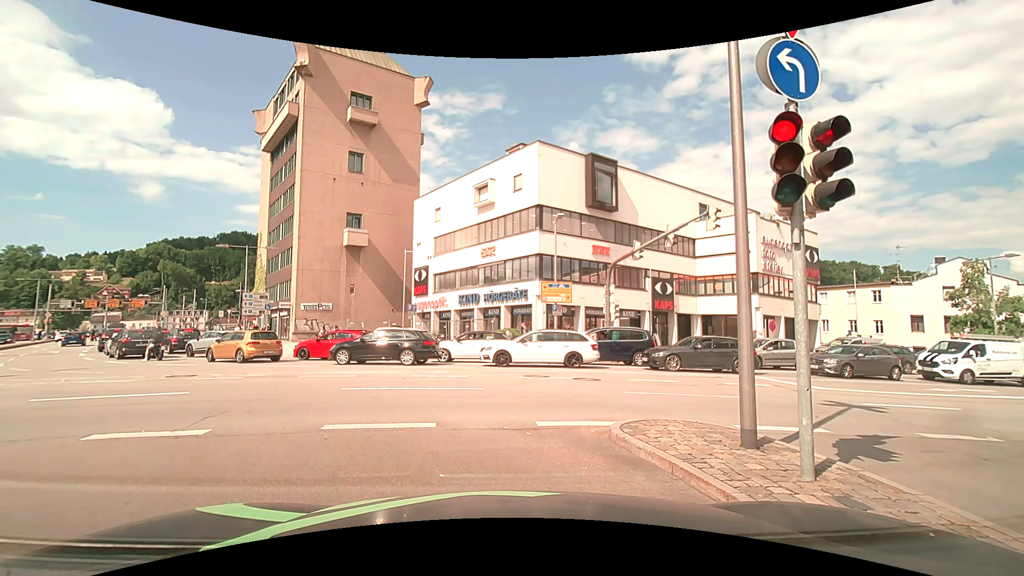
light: Day
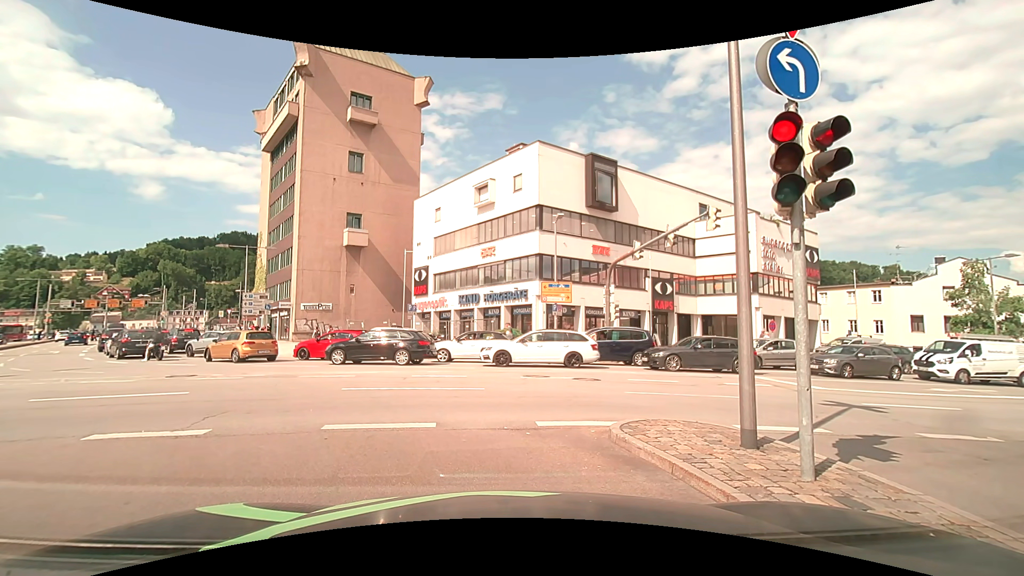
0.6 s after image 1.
(0.0, 0.0) m; 0°
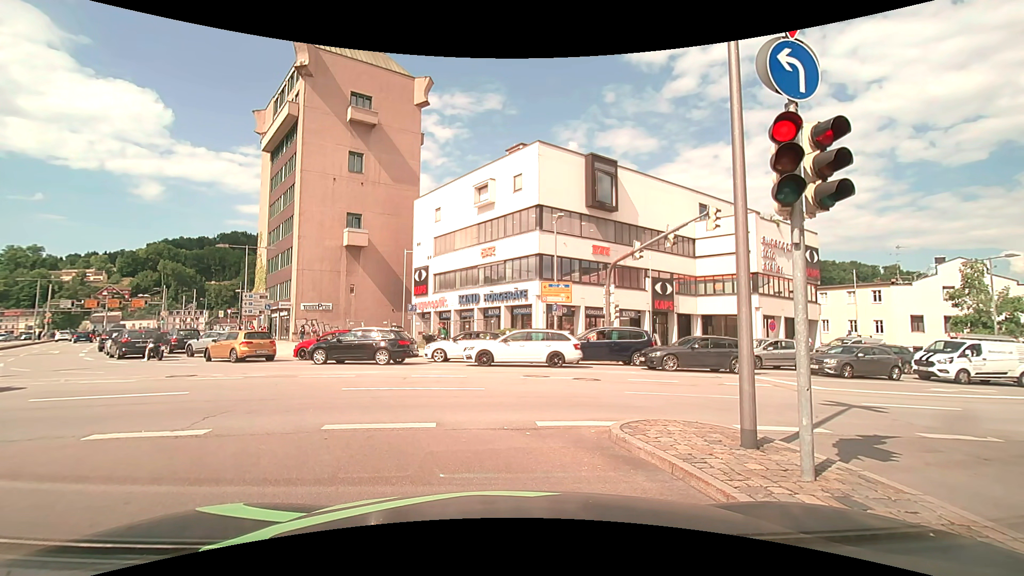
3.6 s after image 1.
(0.0, 0.0) m; 0°
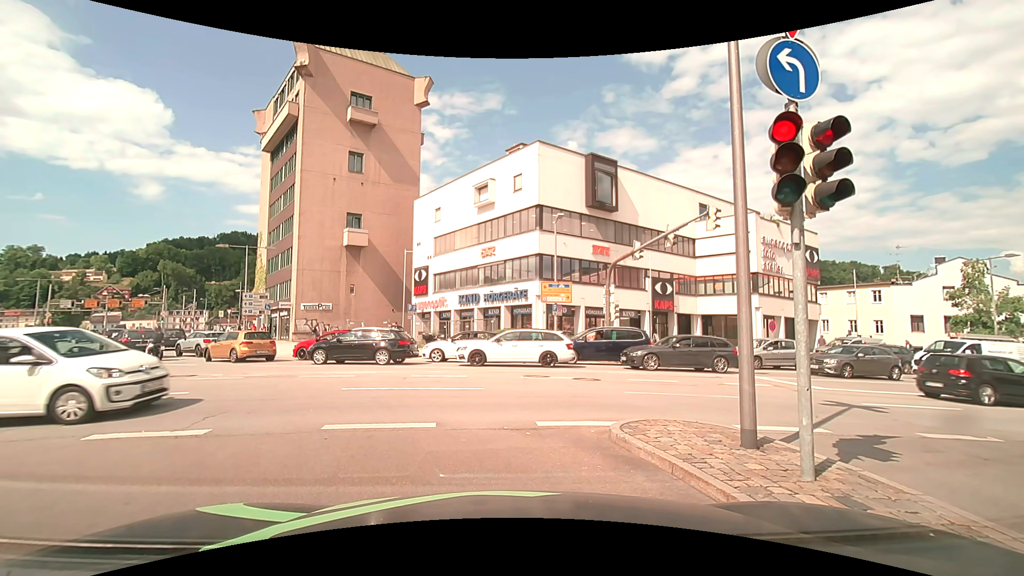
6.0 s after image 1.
(0.0, 0.0) m; 0°
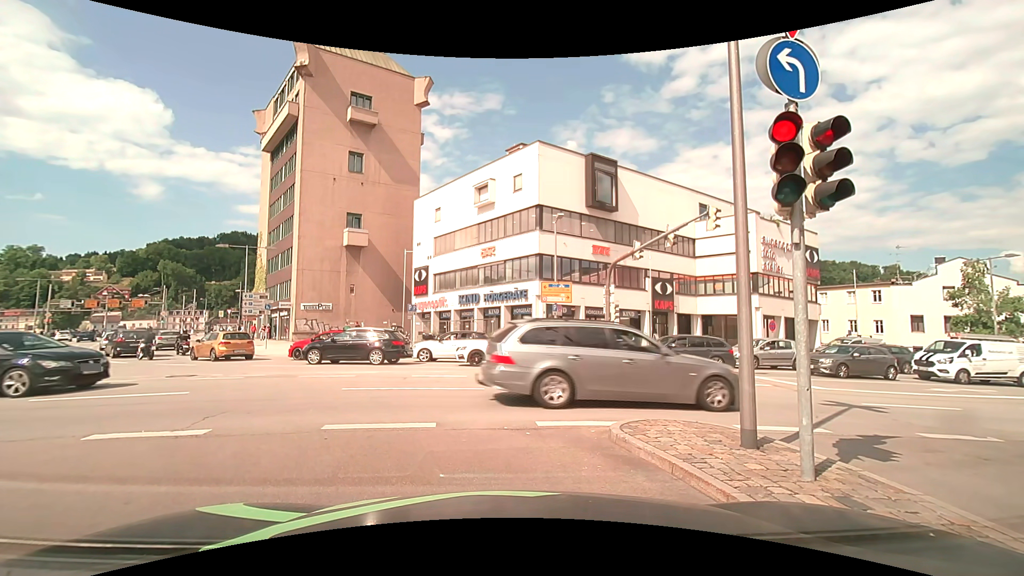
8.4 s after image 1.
(0.0, 0.0) m; 0°
